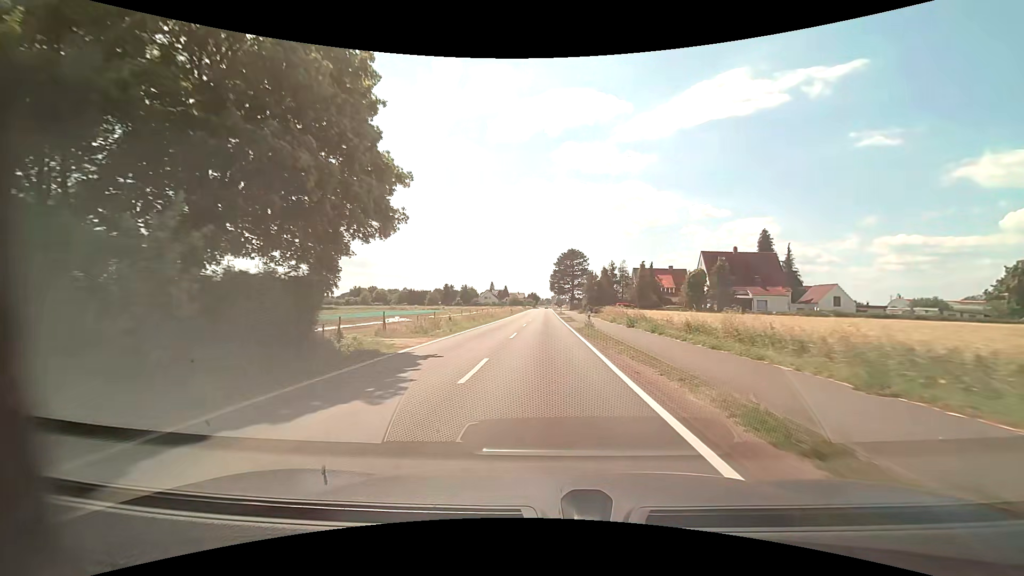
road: tertiary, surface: asphalt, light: Day
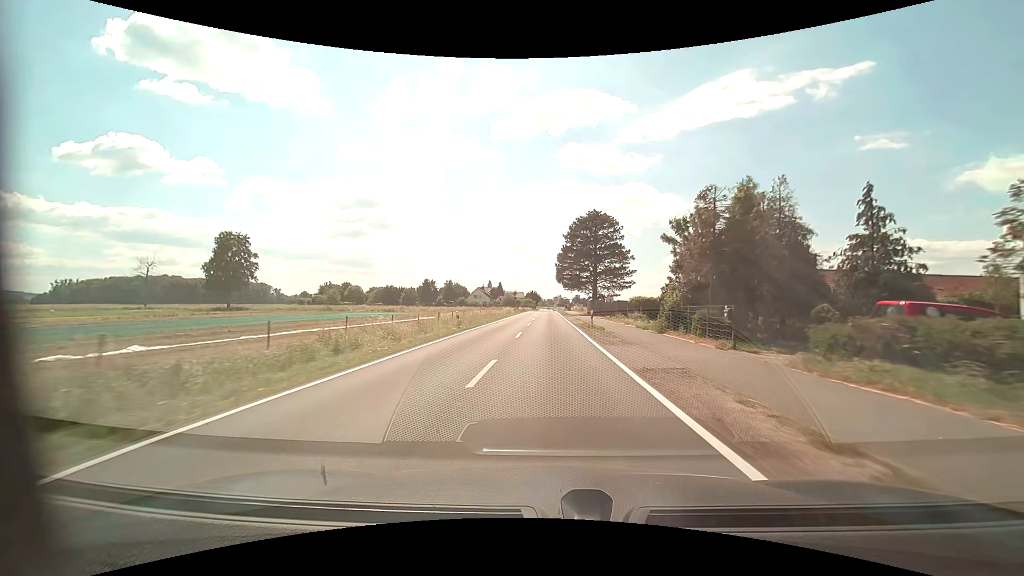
(-0.4, +48.6) m; -1°
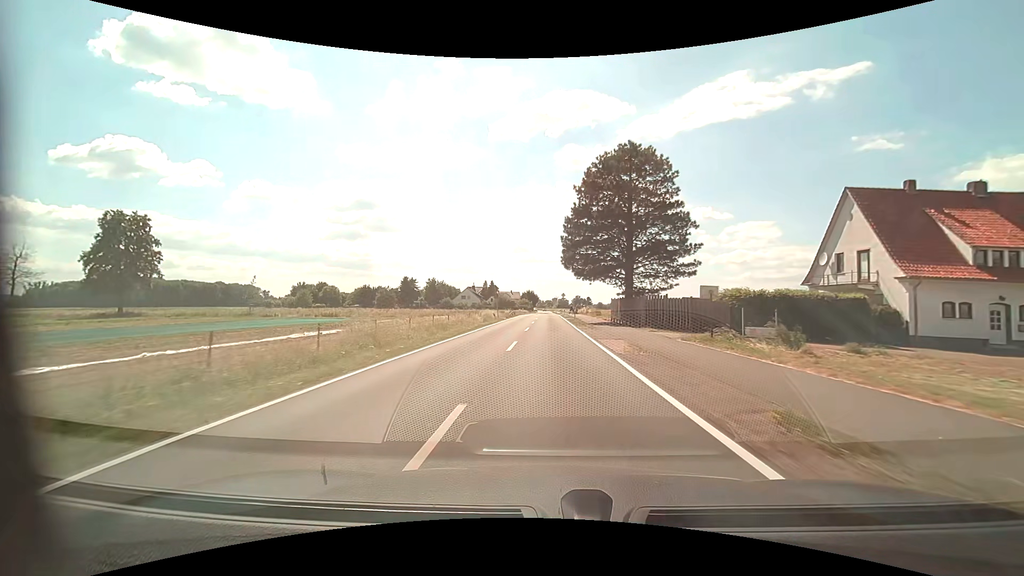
(0.0, +29.3) m; 0°
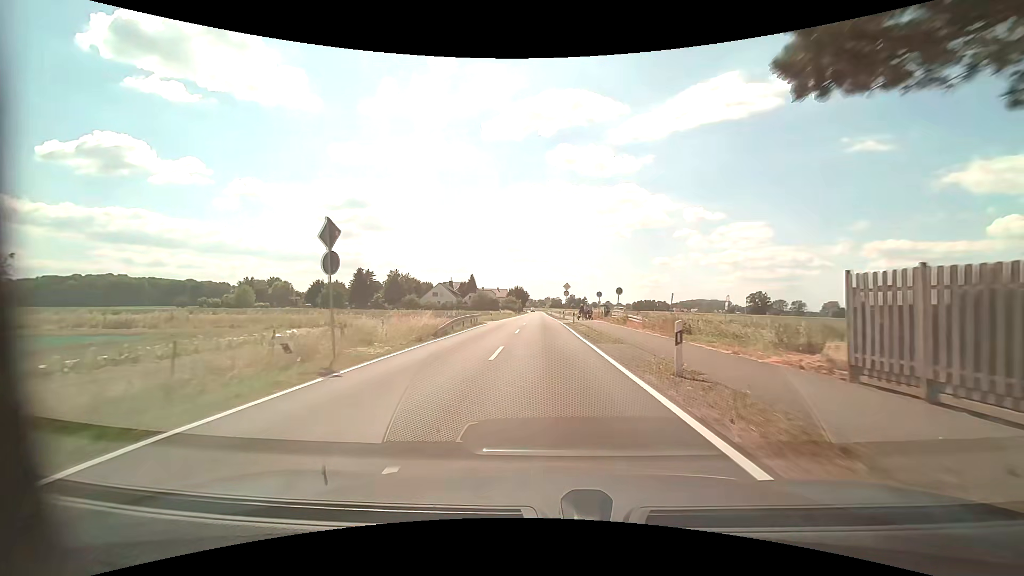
(+0.2, +38.7) m; +1°
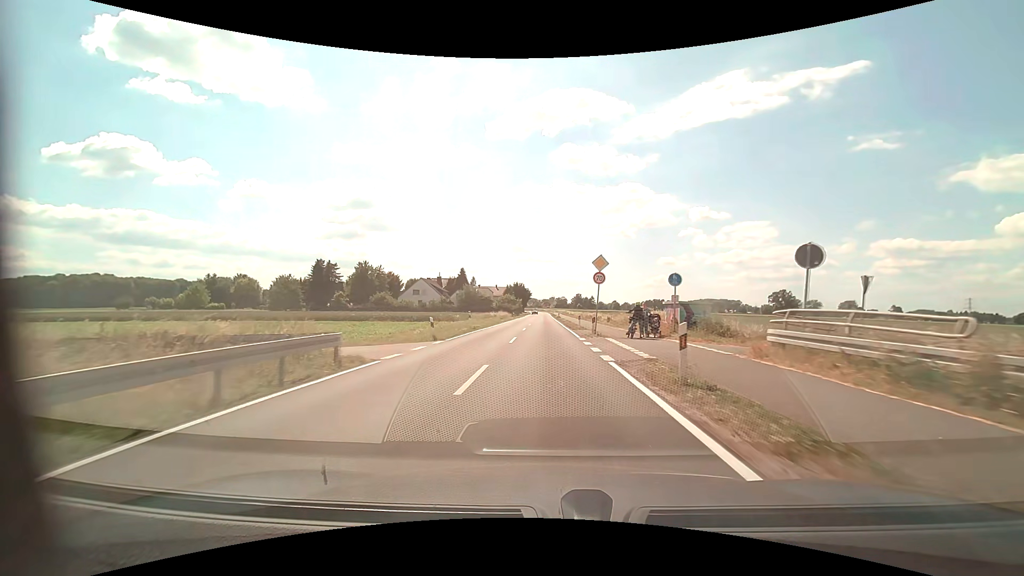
(-0.1, +28.6) m; -1°
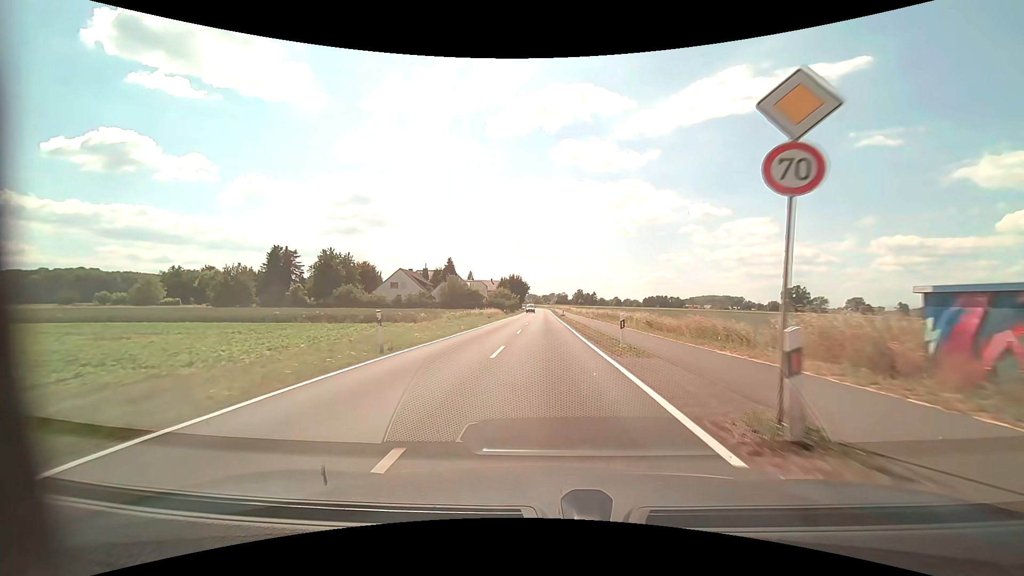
(0.0, +19.0) m; 0°
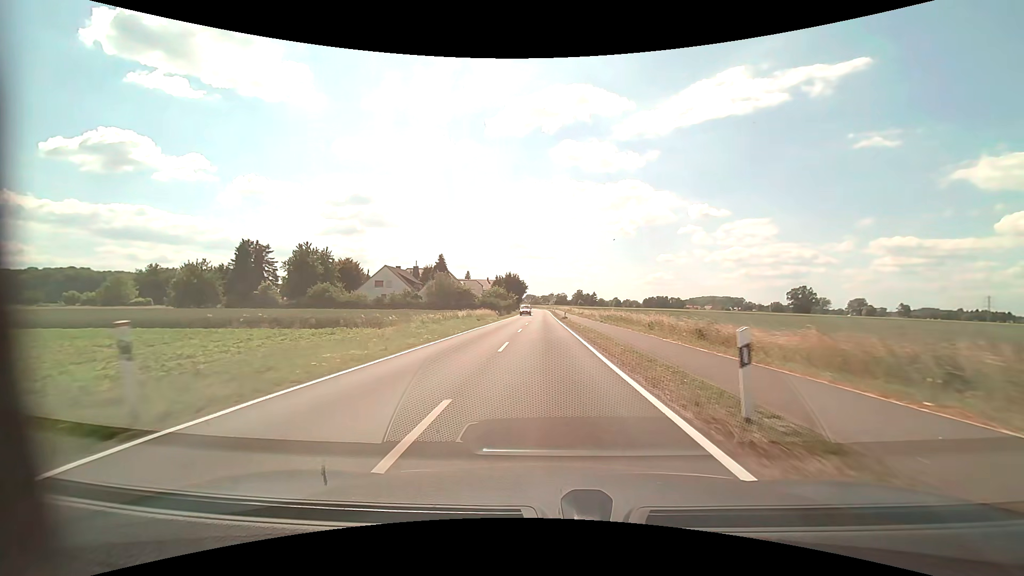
(0.0, +9.5) m; 0°
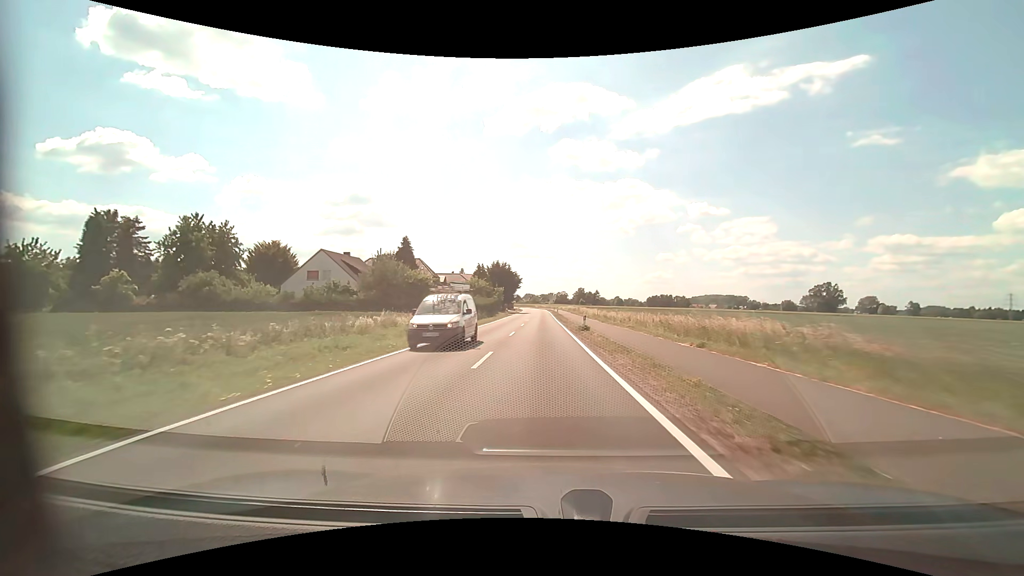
(0.0, +28.5) m; 0°
(0, +10) (0, +20) (0, +30) (0, +40) (0, +50) (0, +60) (0, +70) (0, +80) (0, +90) (0, +100) m
